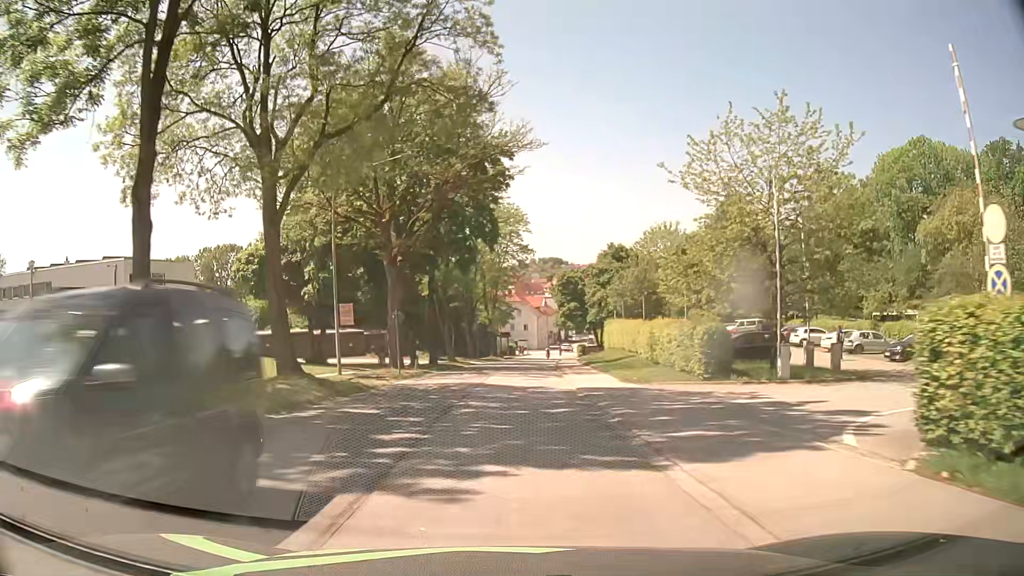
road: secondary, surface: asphalt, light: Day
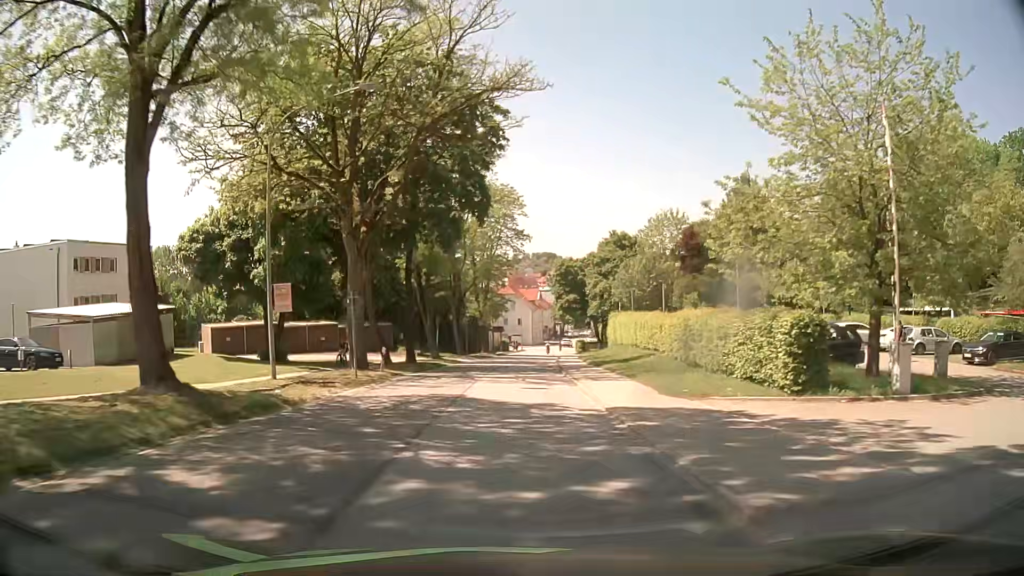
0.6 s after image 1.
(0.0, +7.6) m; 0°
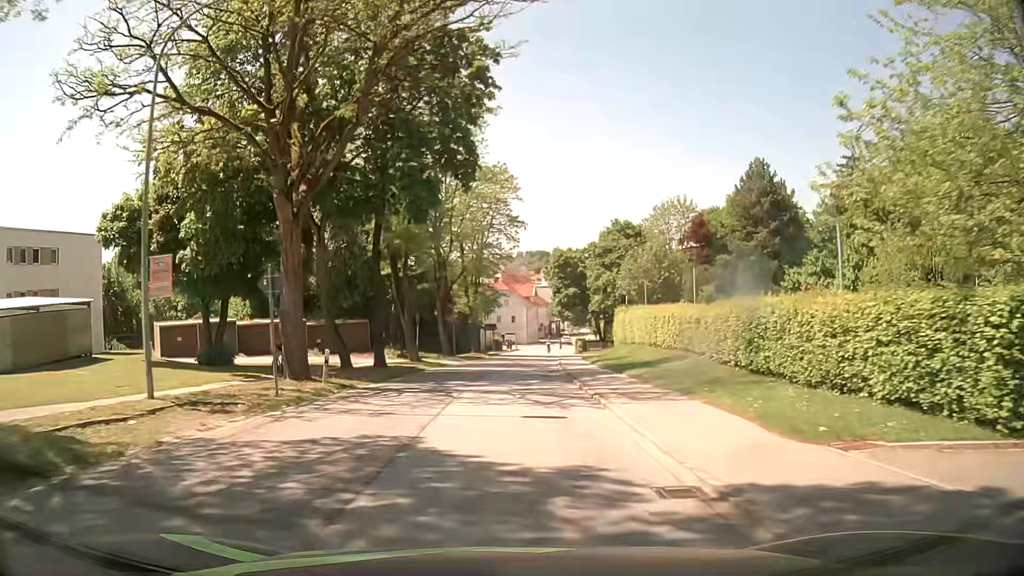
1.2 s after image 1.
(+0.1, +7.7) m; +1°
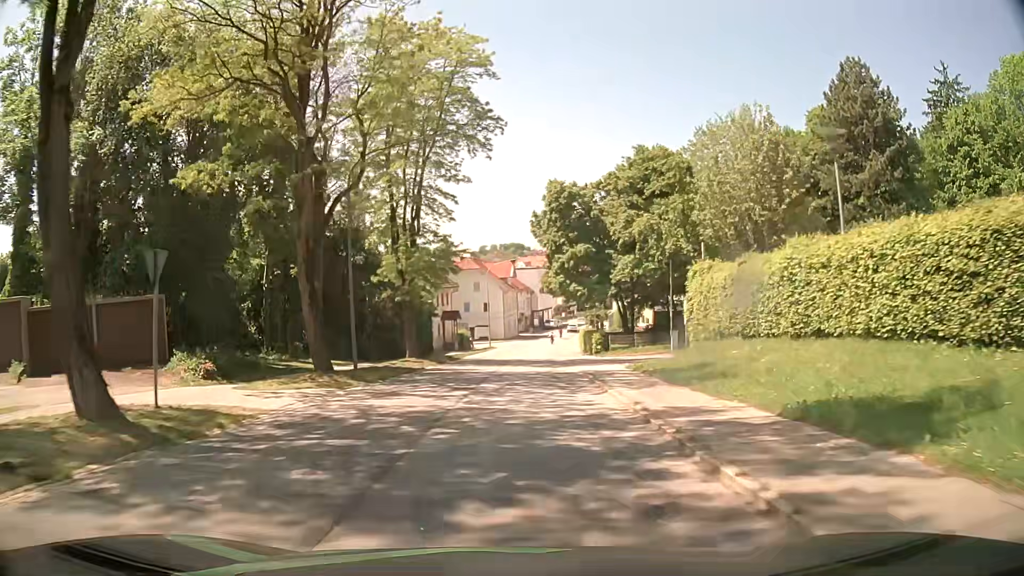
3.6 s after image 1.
(+0.3, +30.7) m; +2°
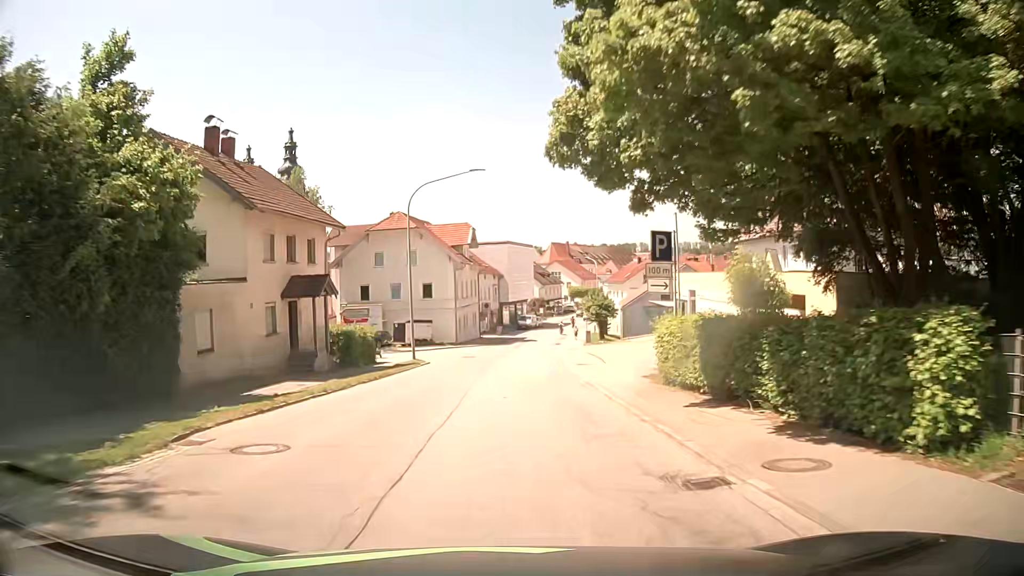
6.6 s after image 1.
(+0.9, +38.1) m; +2°
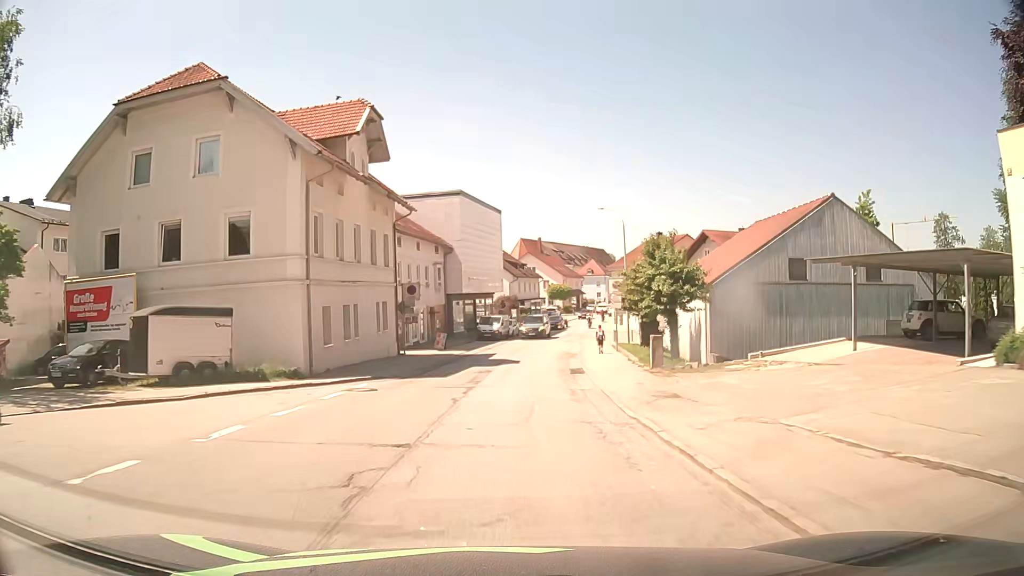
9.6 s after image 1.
(+1.4, +37.9) m; +4°
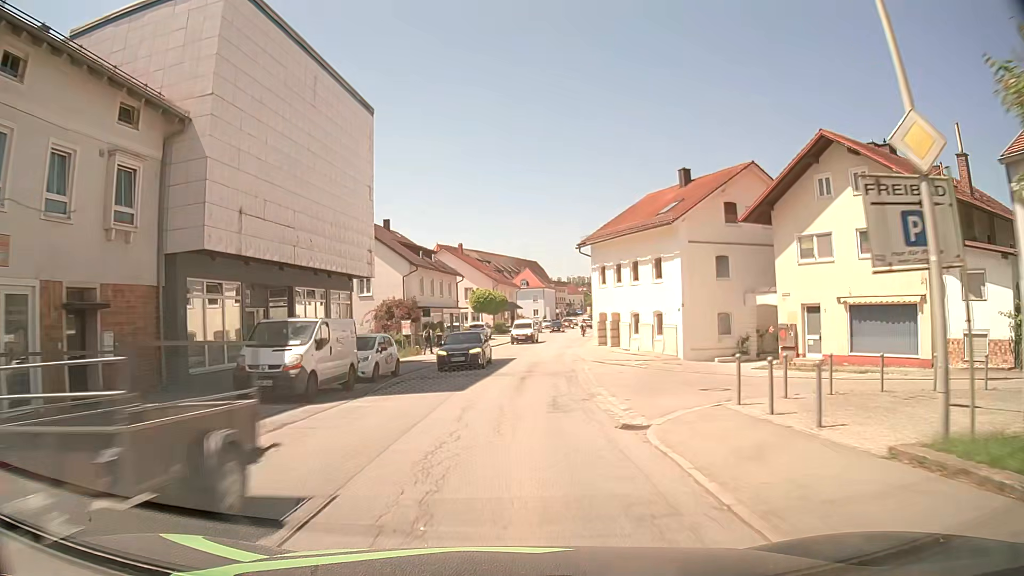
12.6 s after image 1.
(+2.1, +37.6) m; +6°
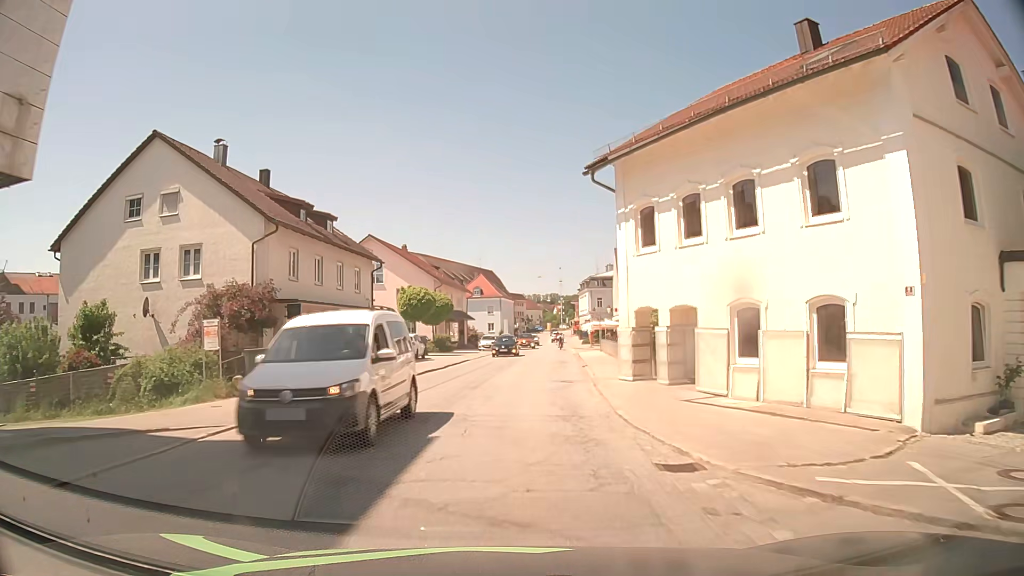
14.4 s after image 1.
(+0.9, +22.7) m; +4°
(0, +10) (+1, +20) (+1, +30) (+2, +40) (+3, +50) (+4, +60) (+5, +70) (+6, +80) (+7, +90) (+8, +100) m
